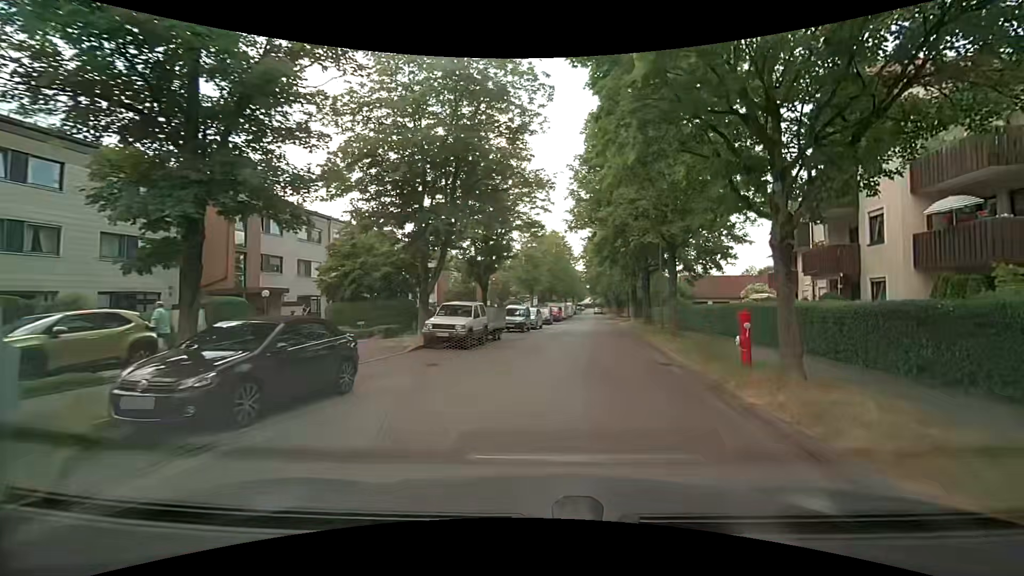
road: residential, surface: asphalt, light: Day
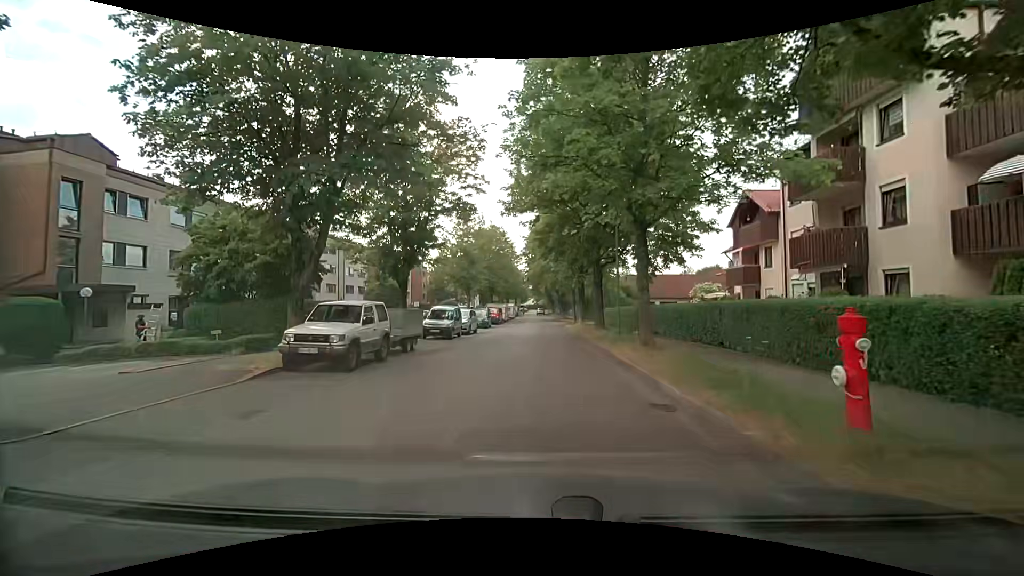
(+0.4, +6.1) m; +8°
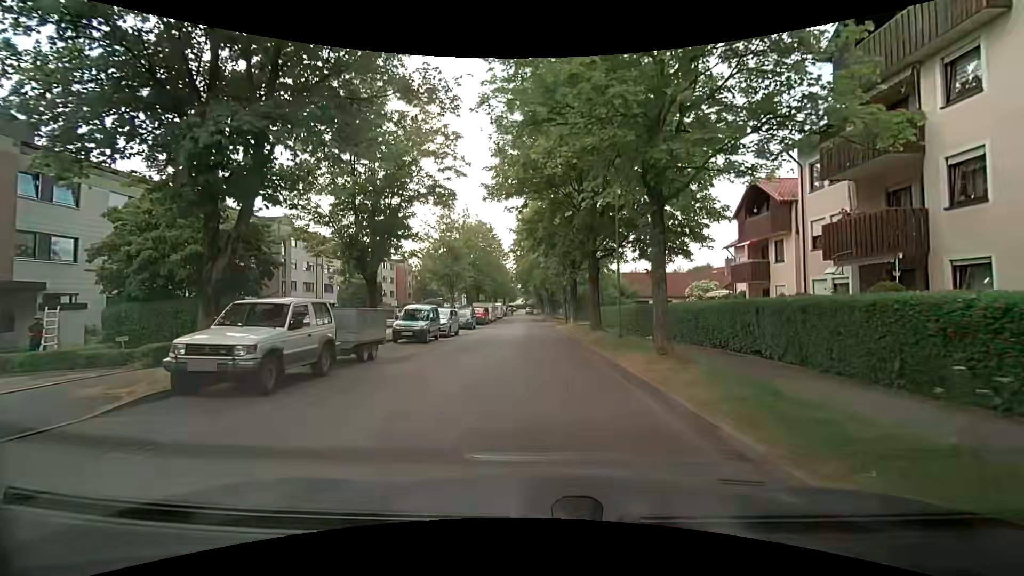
(-0.1, +3.4) m; 0°
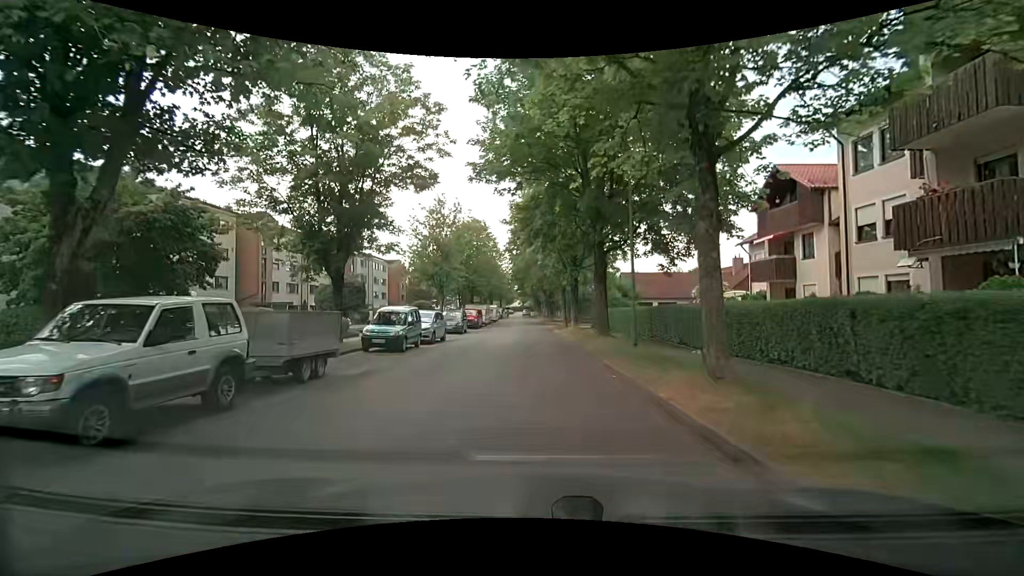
(0.0, +3.7) m; 0°
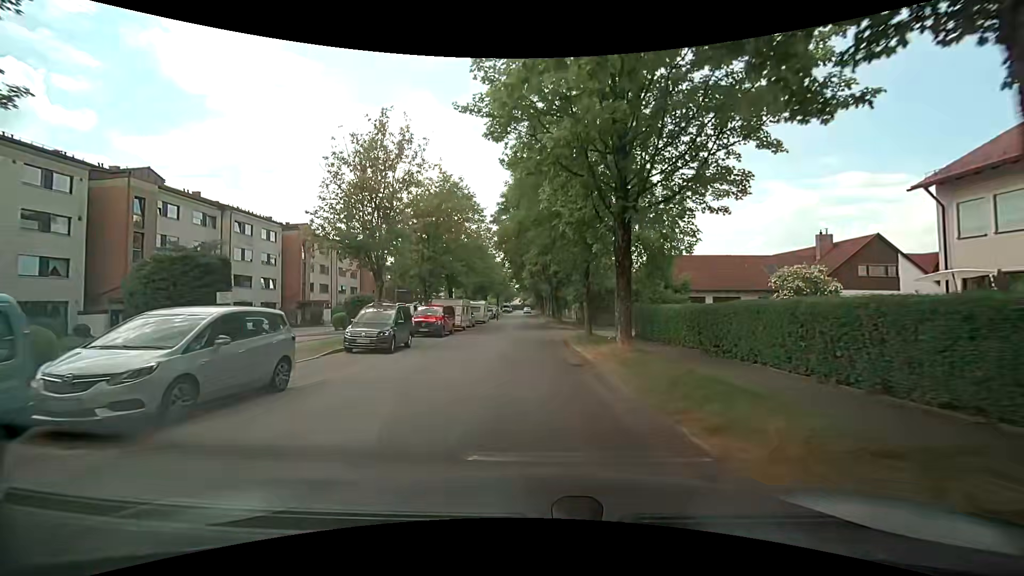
(-0.2, +17.9) m; -1°
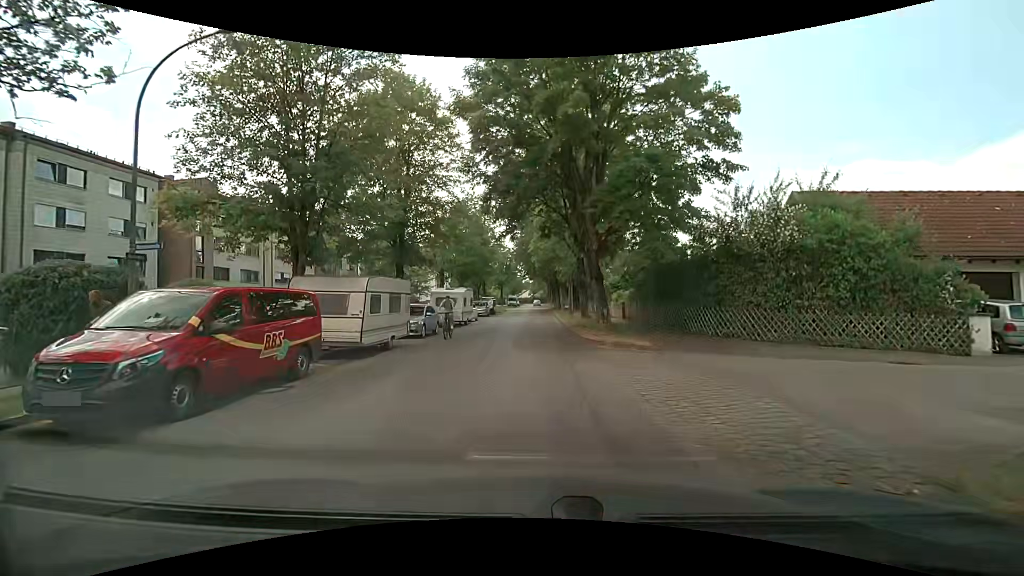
(-0.2, +21.7) m; -2°
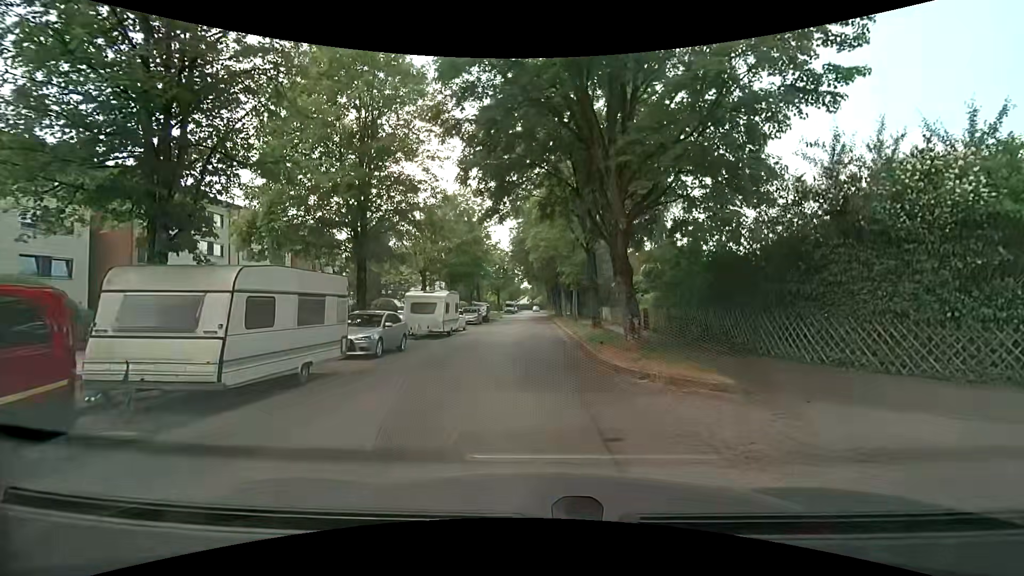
(+0.1, +5.8) m; +2°
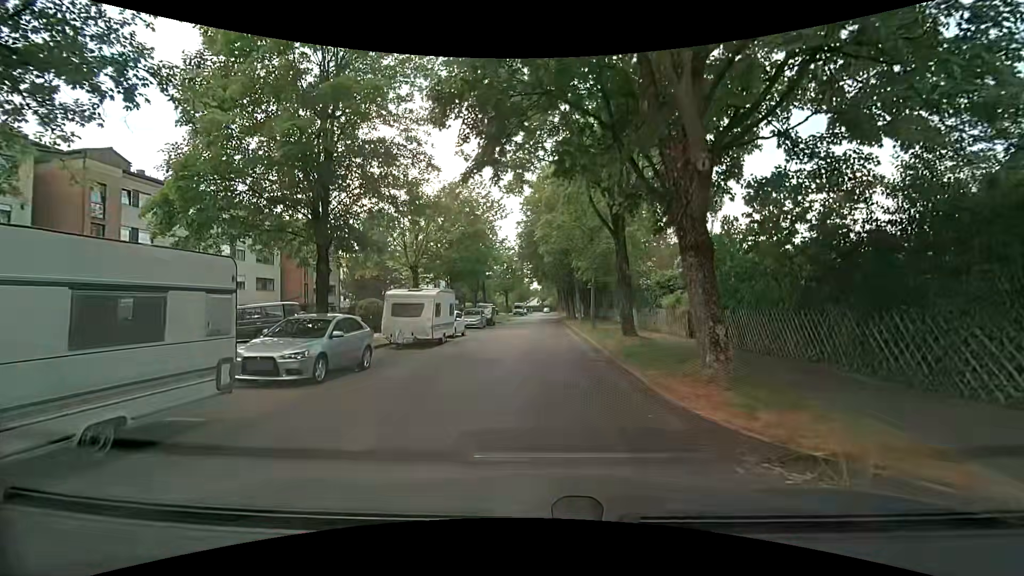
(-0.1, +5.2) m; -1°
(0, +10) (0, +20) (0, +30) (0, +40) (0, +50) (0, +60) (0, +70) (0, +80) (0, +90) (0, +100) m
